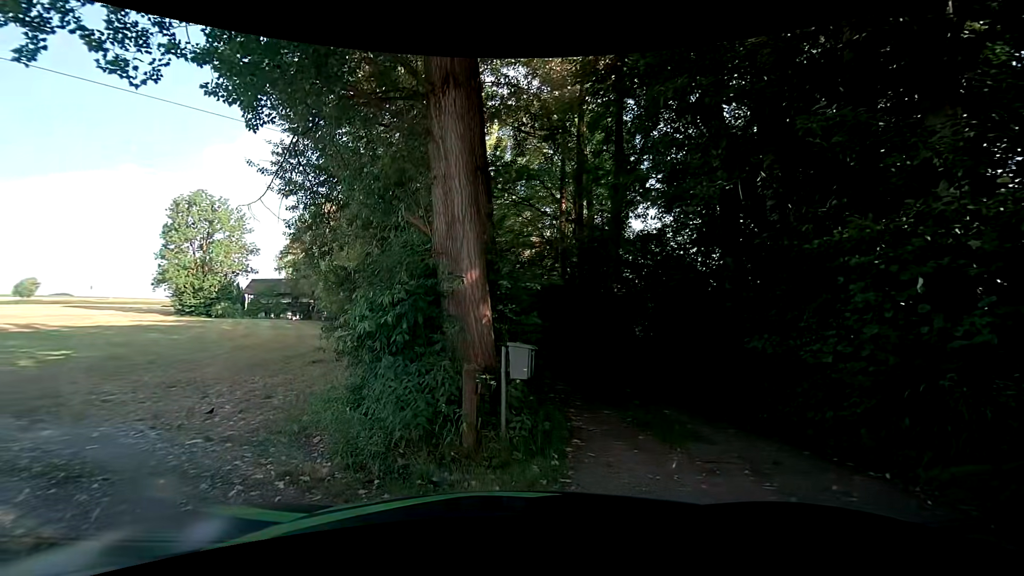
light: Day
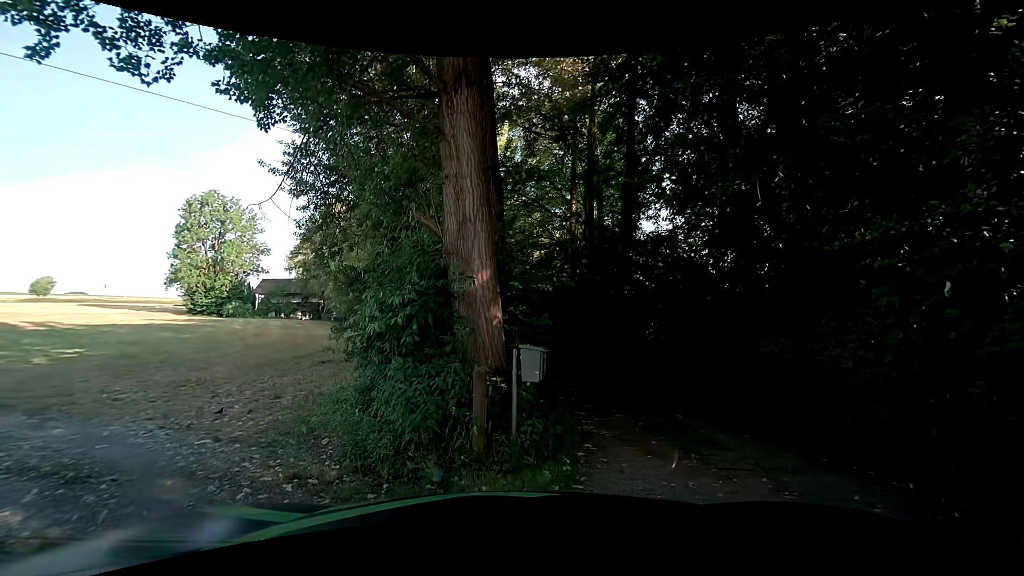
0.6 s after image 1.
(0.0, +0.1) m; 0°
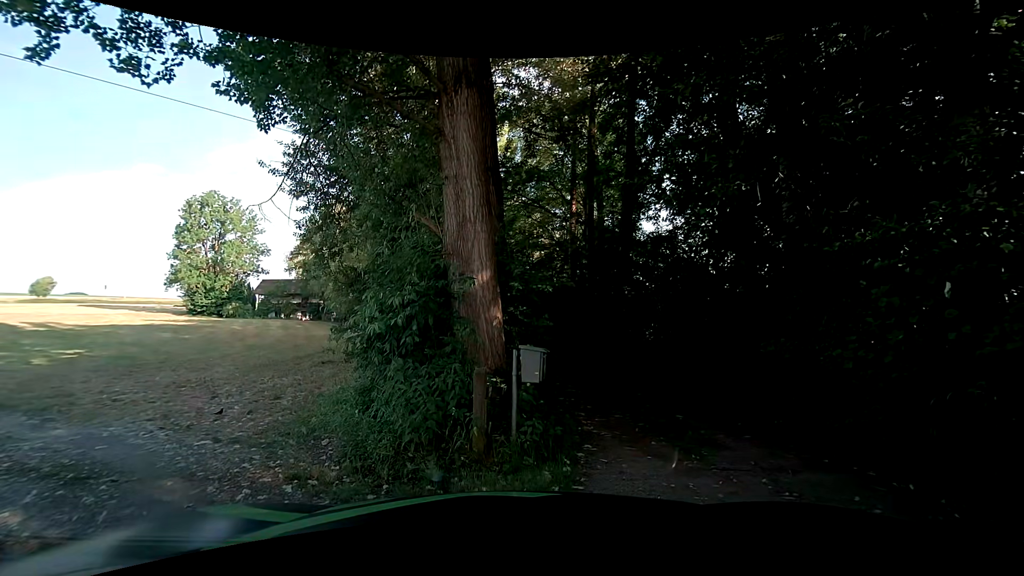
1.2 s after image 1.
(0.0, 0.0) m; 0°
